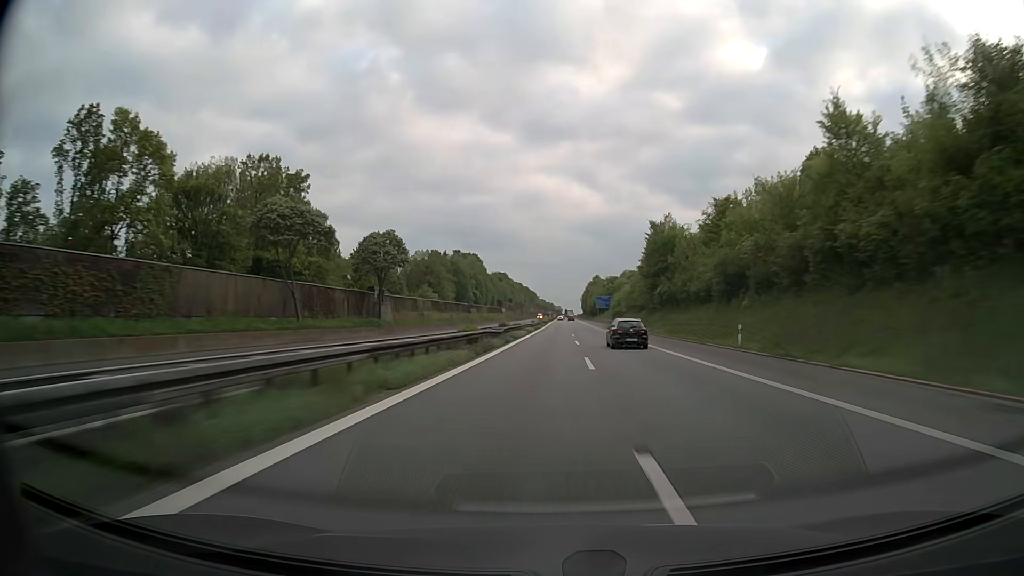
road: motorway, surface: asphalt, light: Day
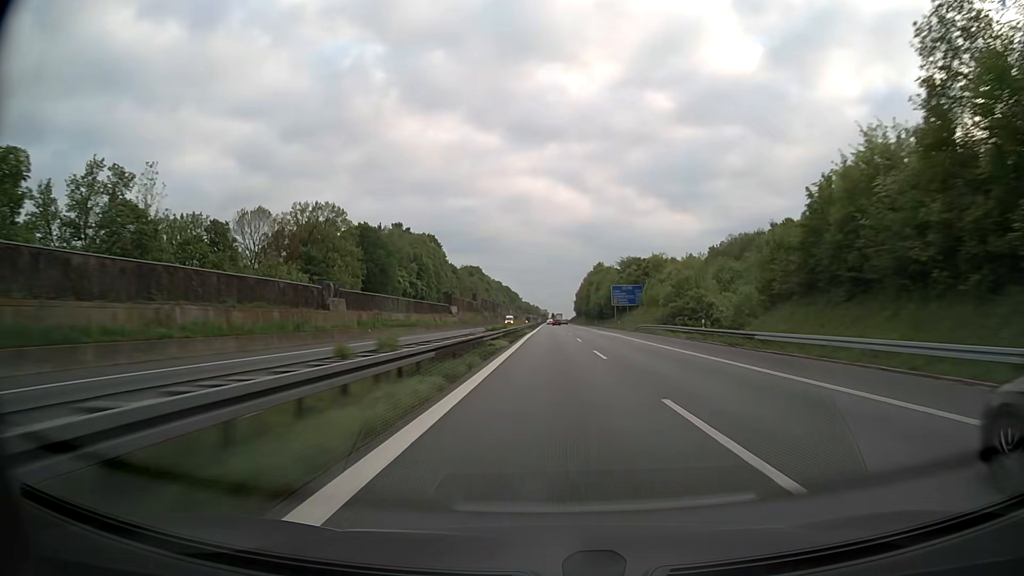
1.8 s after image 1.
(+1.0, +85.1) m; +1°
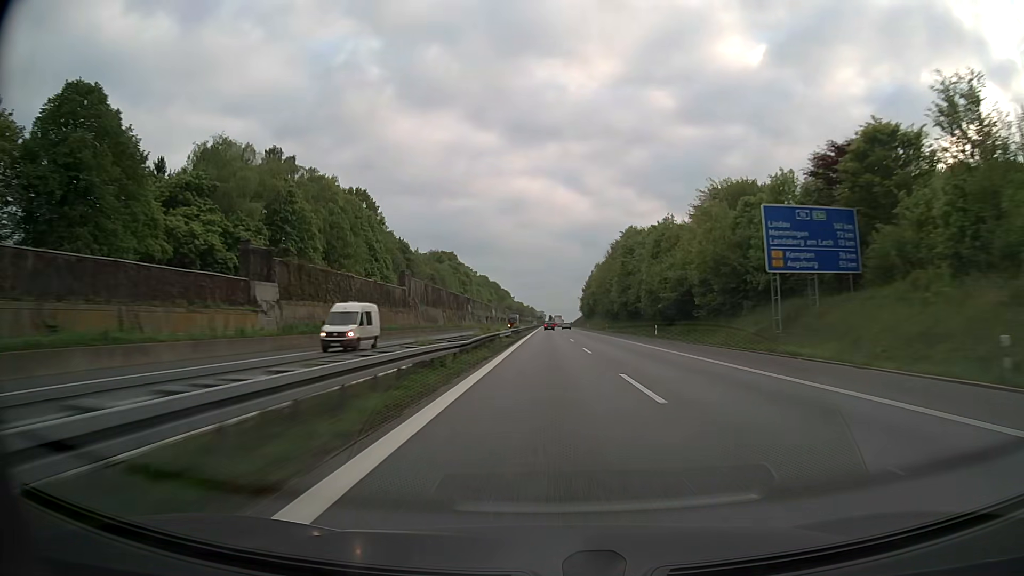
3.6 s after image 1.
(+0.4, +83.7) m; 0°
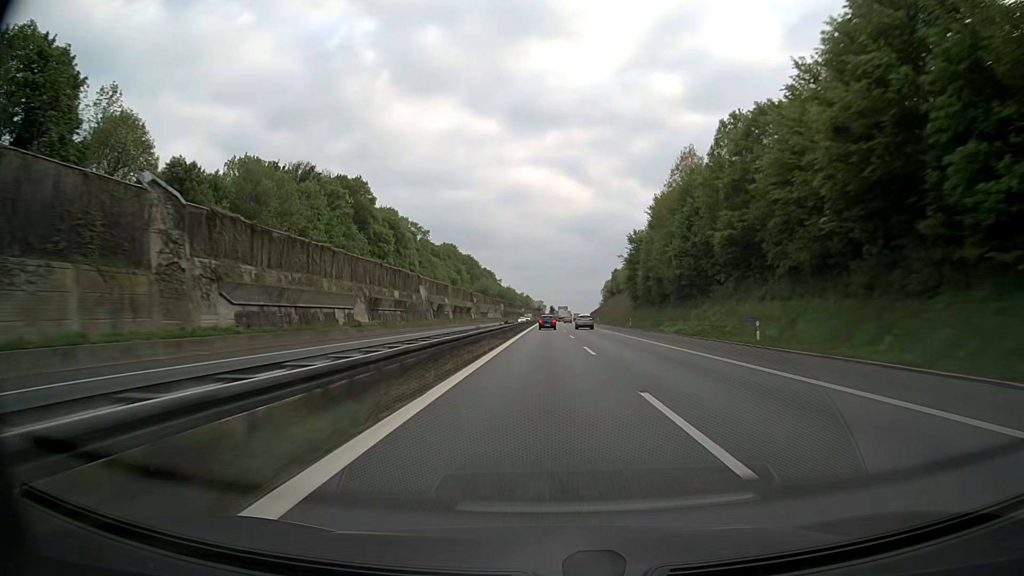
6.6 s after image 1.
(0.0, +130.1) m; 0°
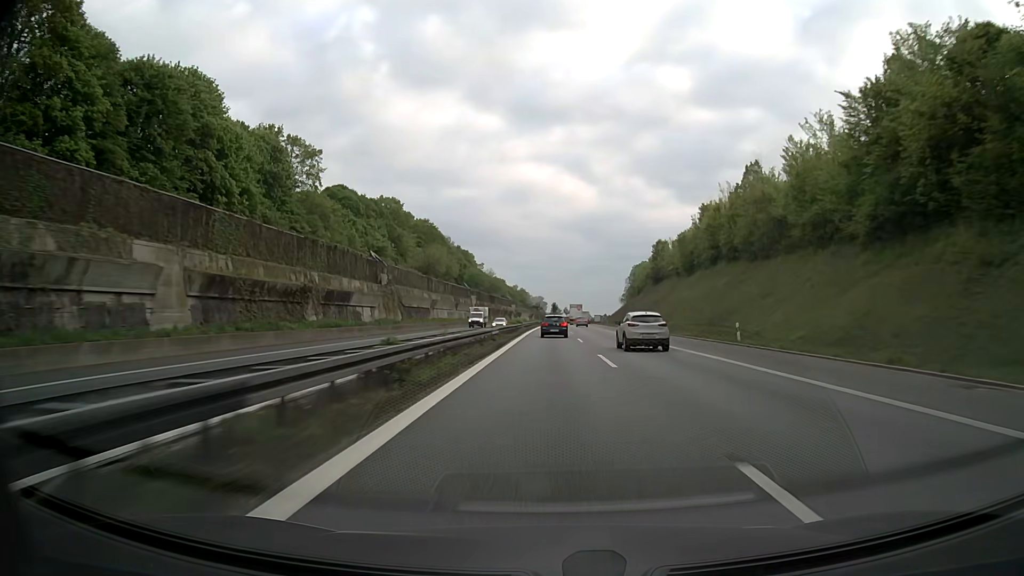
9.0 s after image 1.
(-0.1, +94.5) m; 0°
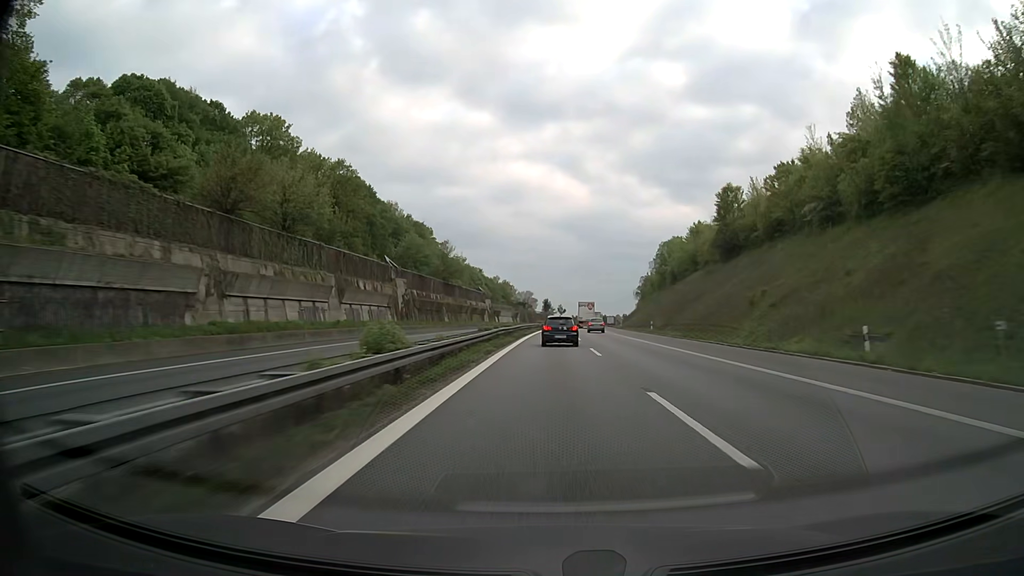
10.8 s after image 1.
(+0.3, +65.3) m; +1°
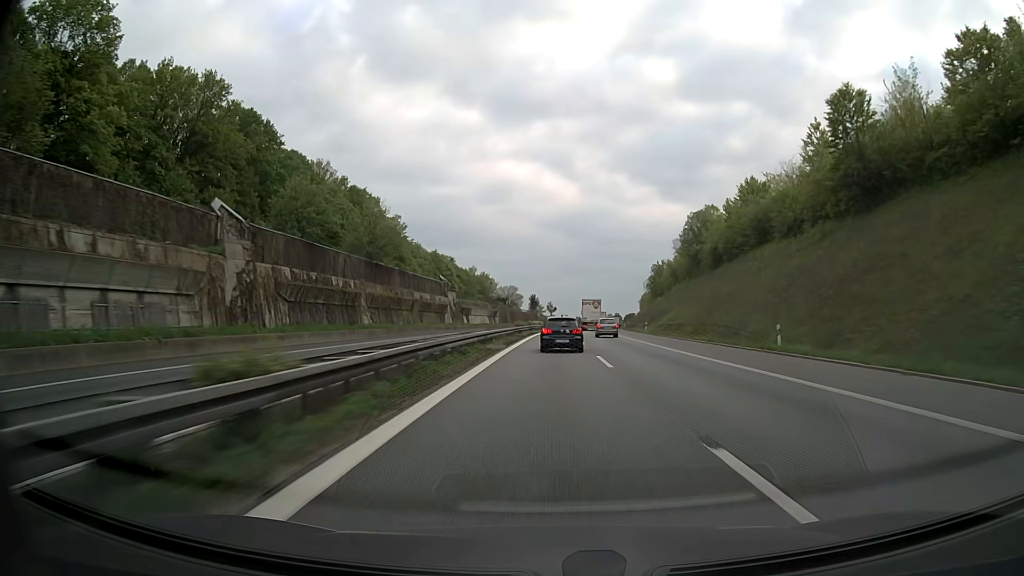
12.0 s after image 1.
(+0.4, +41.0) m; +1°
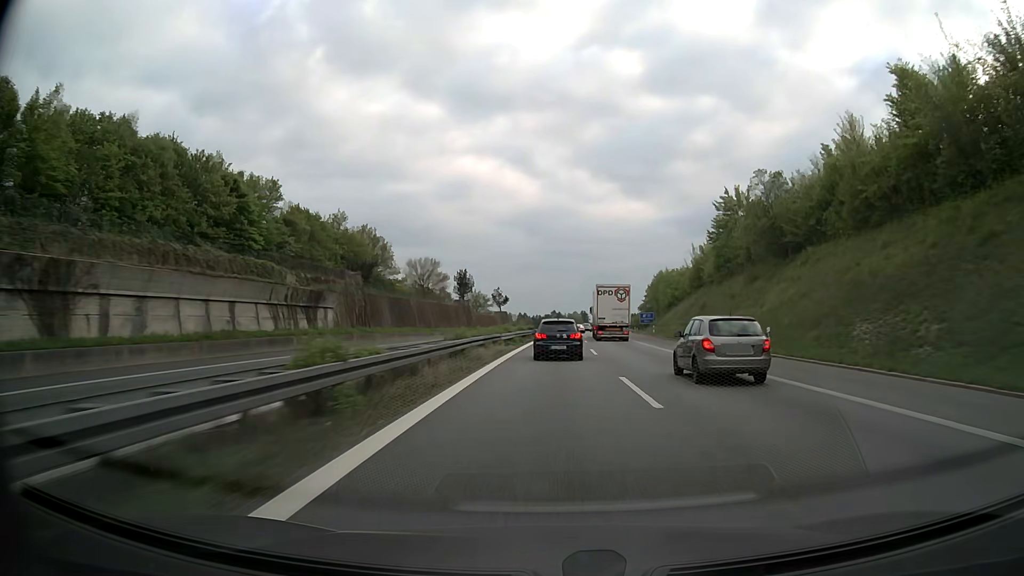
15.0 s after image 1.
(+2.8, +97.9) m; +3°
(0, +10) (0, +20) (0, +30) (+1, +40) (+1, +50) (+2, +60) (+2, +70) (+3, +80) (+4, +90) (+4, +100) m
